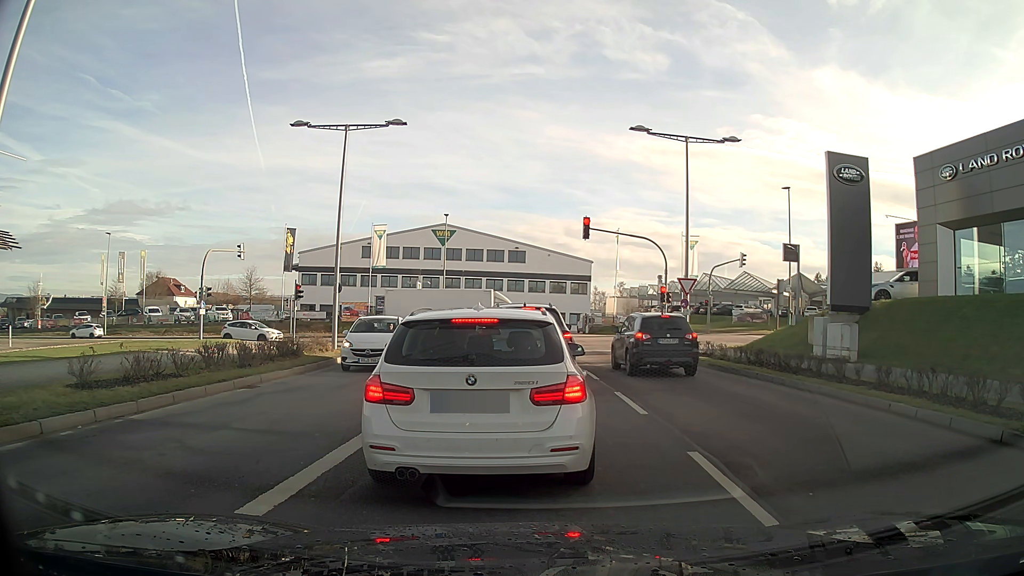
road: secondary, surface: asphalt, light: Day
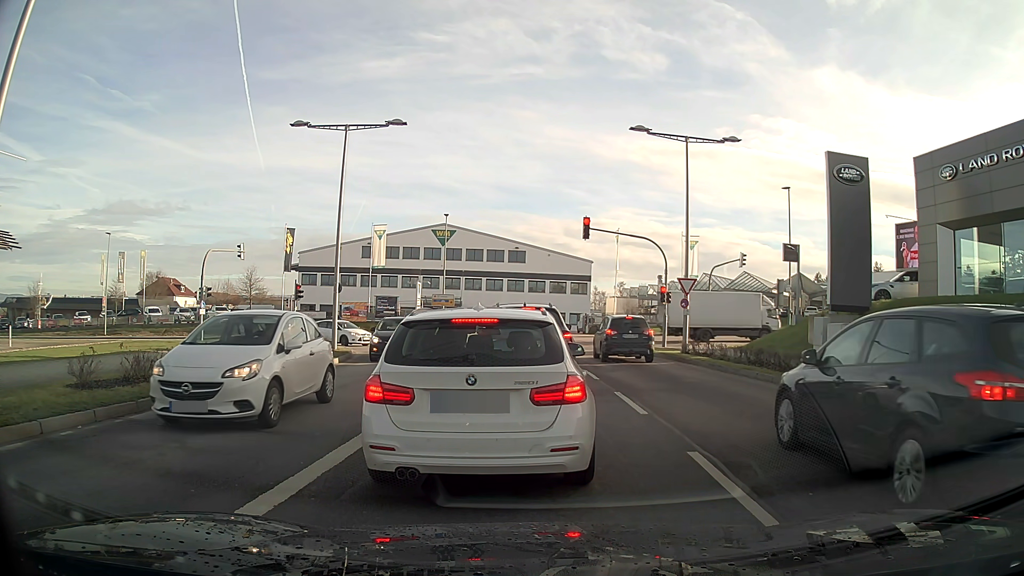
(0.0, 0.0) m; 0°
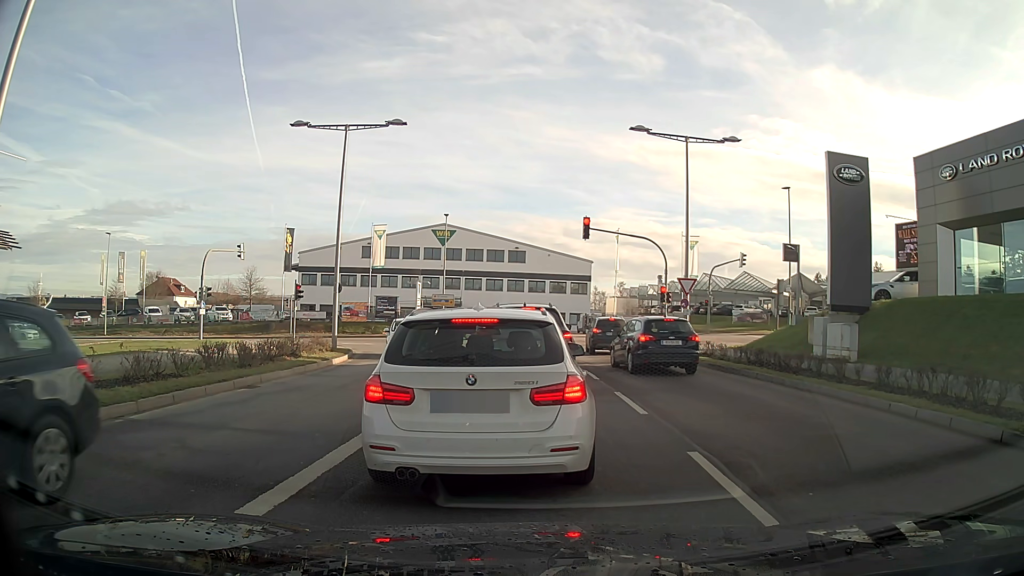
(0.0, 0.0) m; 0°
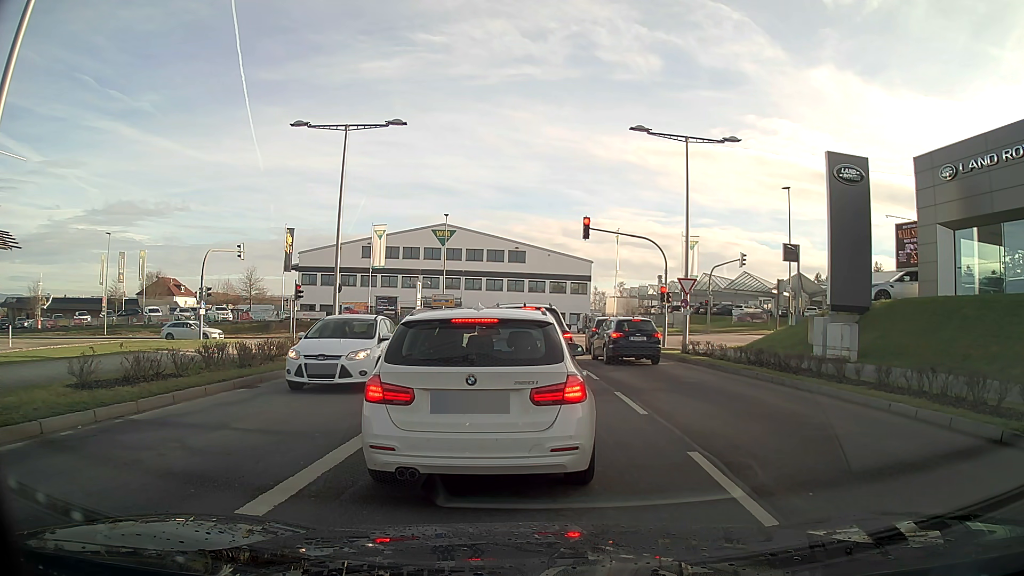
(0.0, 0.0) m; 0°
